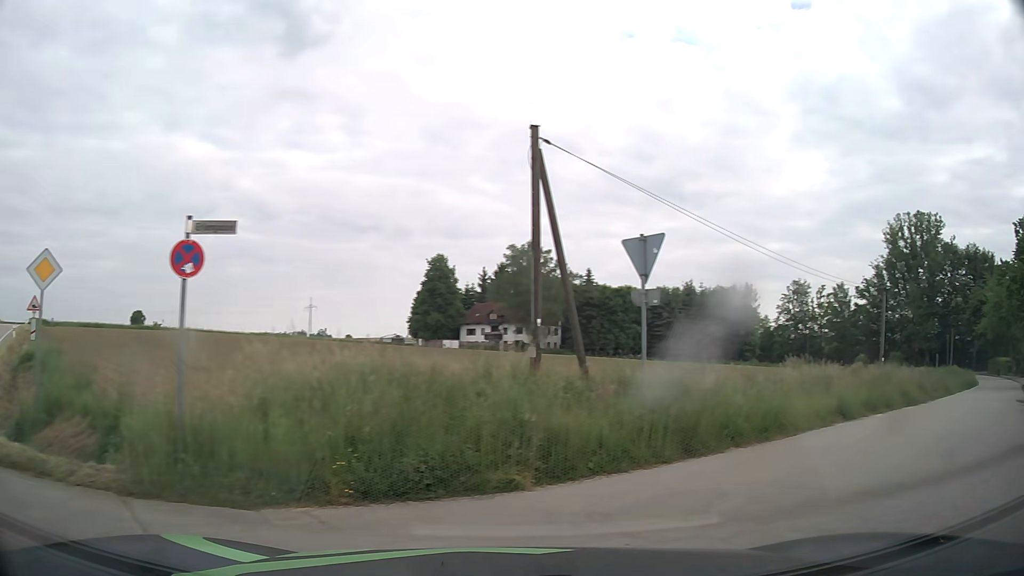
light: Day
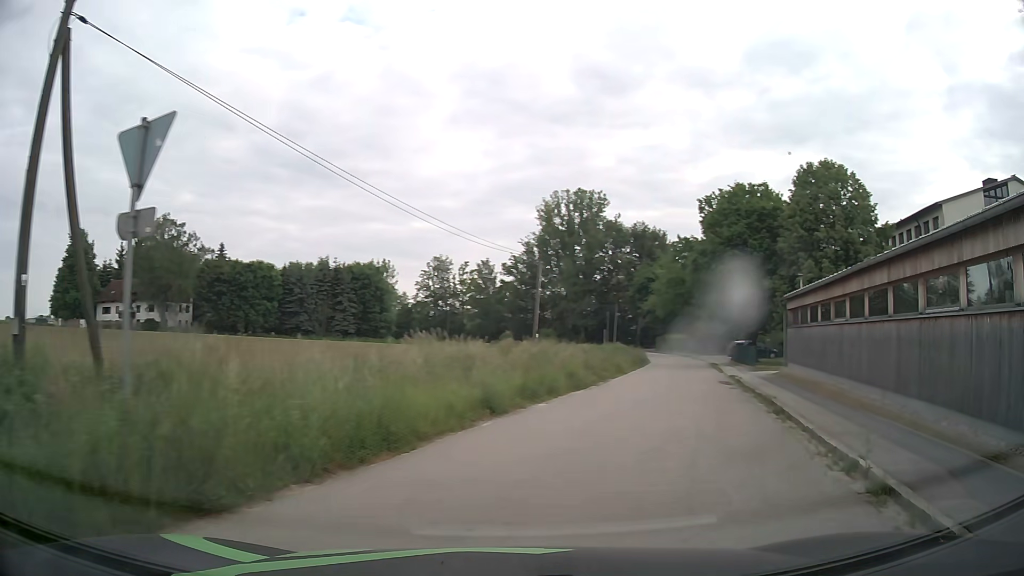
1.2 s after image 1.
(+1.3, +4.7) m; +29°
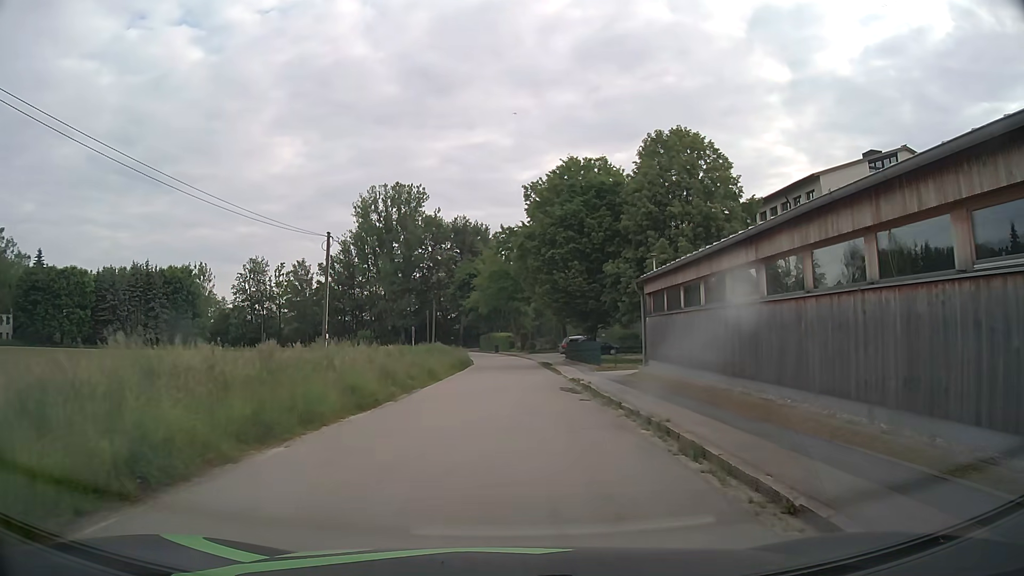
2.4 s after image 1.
(+1.4, +6.7) m; +17°
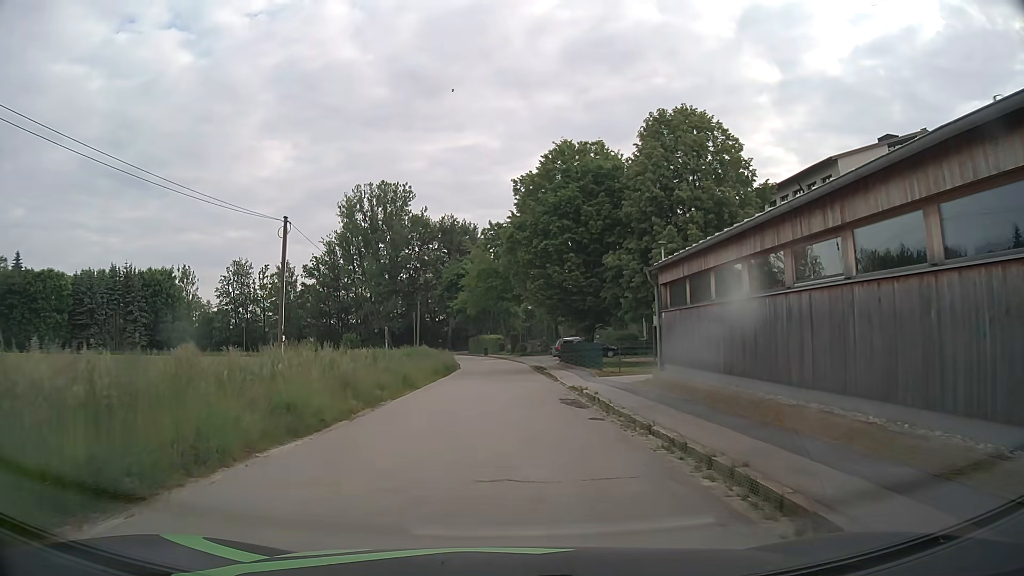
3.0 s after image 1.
(0.0, +4.2) m; 0°
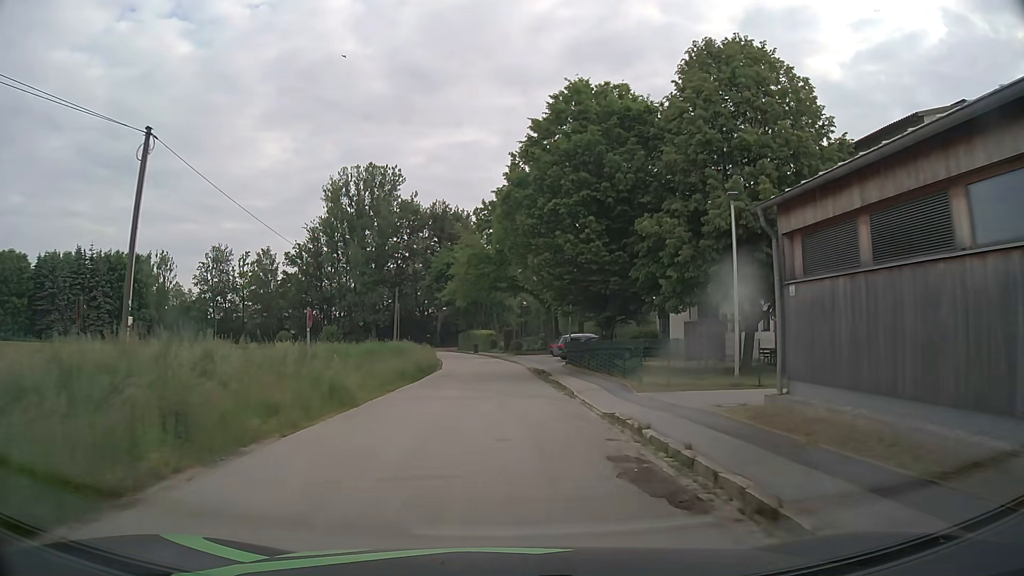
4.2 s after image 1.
(+0.1, +9.7) m; +1°
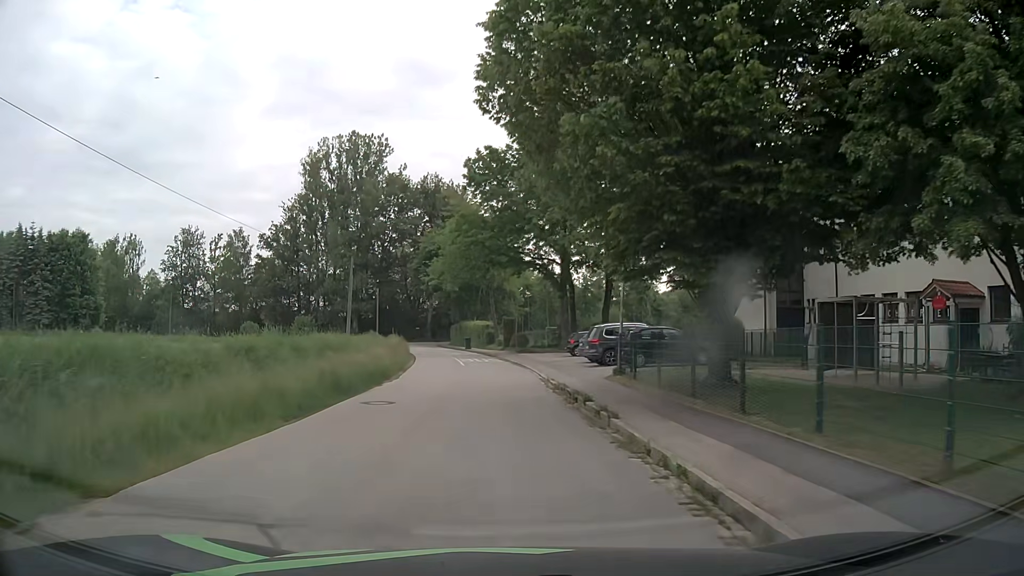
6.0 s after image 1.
(0.0, +16.2) m; 0°
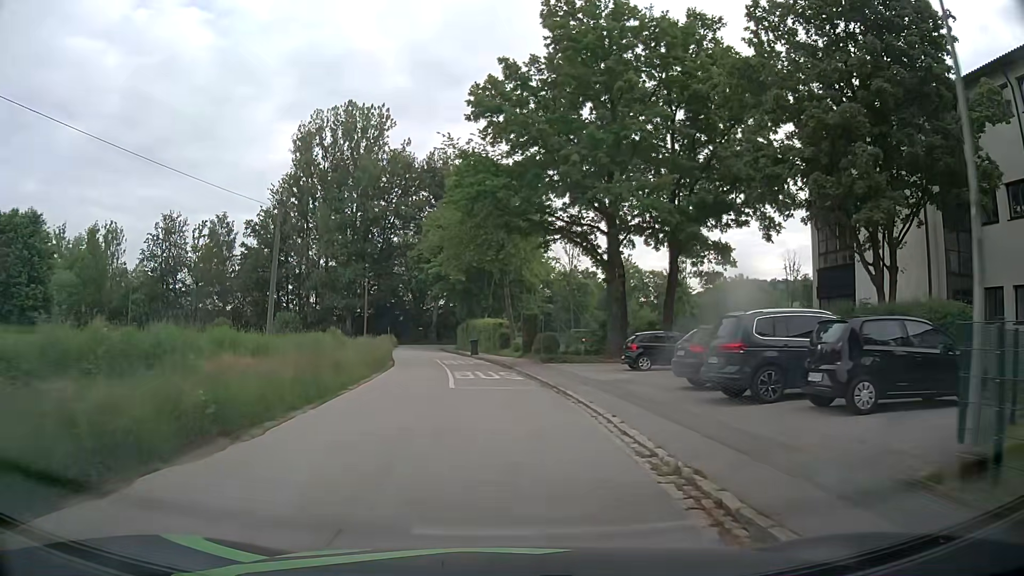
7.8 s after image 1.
(-0.2, +15.1) m; -1°
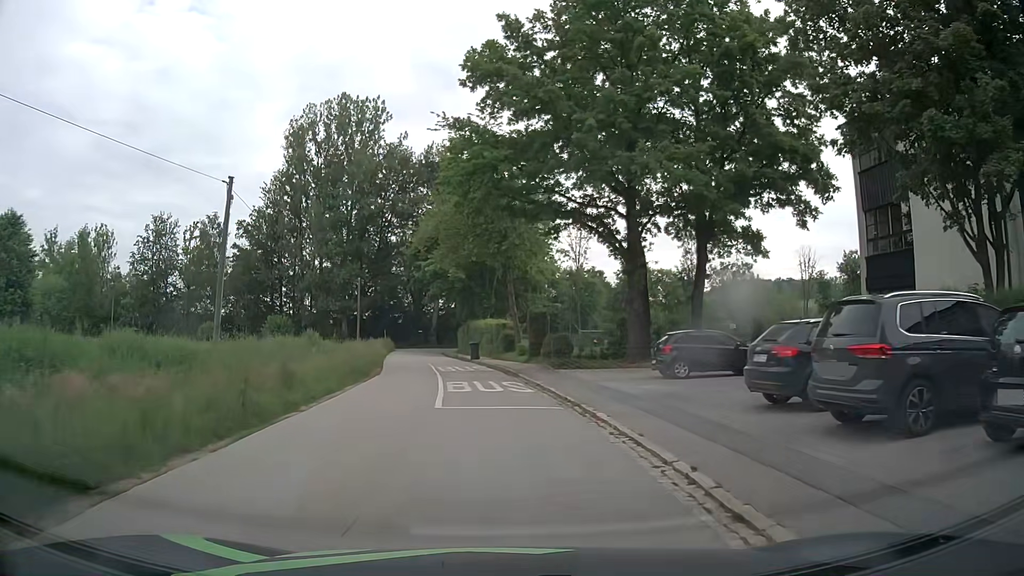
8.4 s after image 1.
(0.0, +4.7) m; 0°
